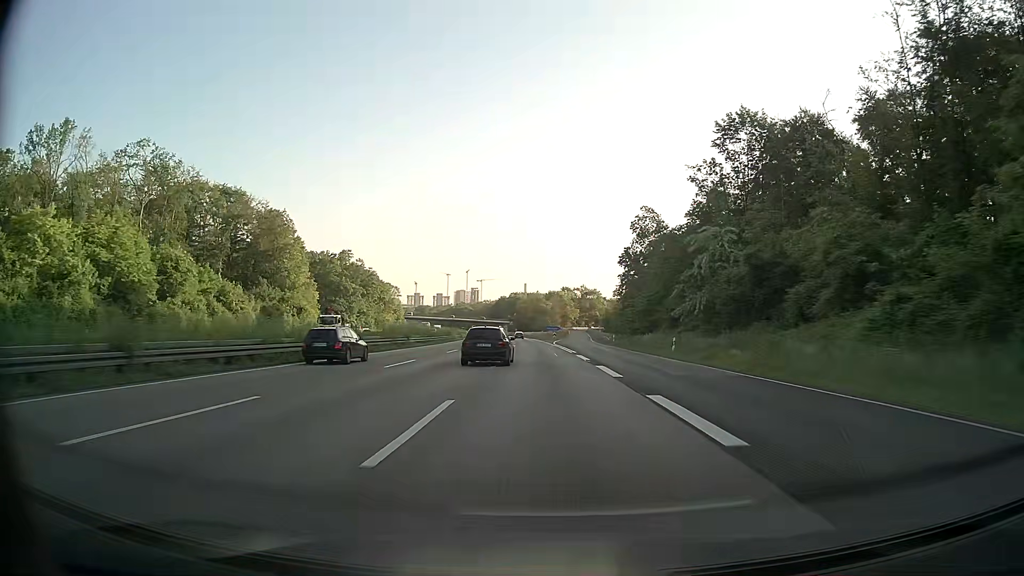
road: motorway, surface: asphalt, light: Day
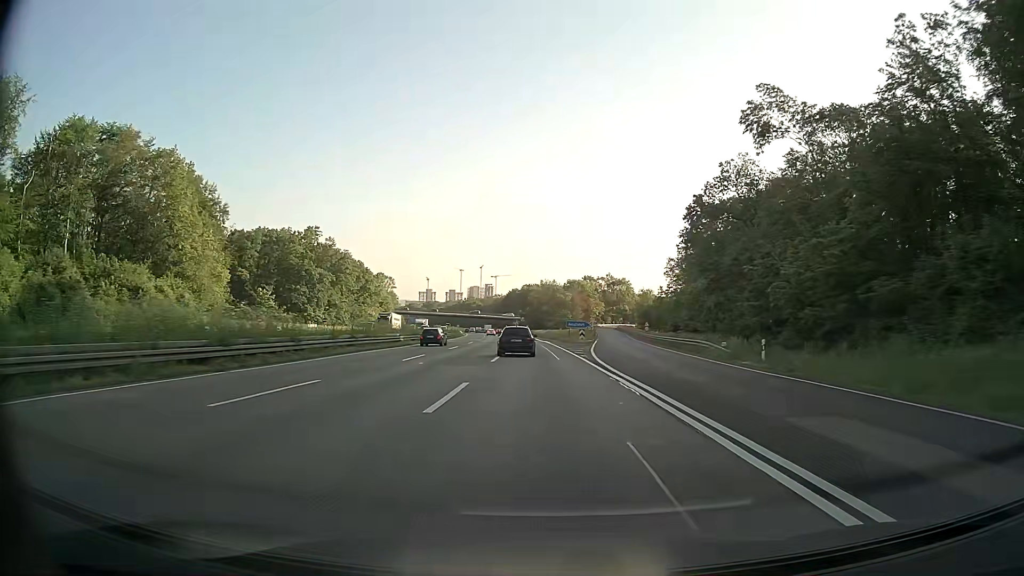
(-0.5, +48.7) m; -1°
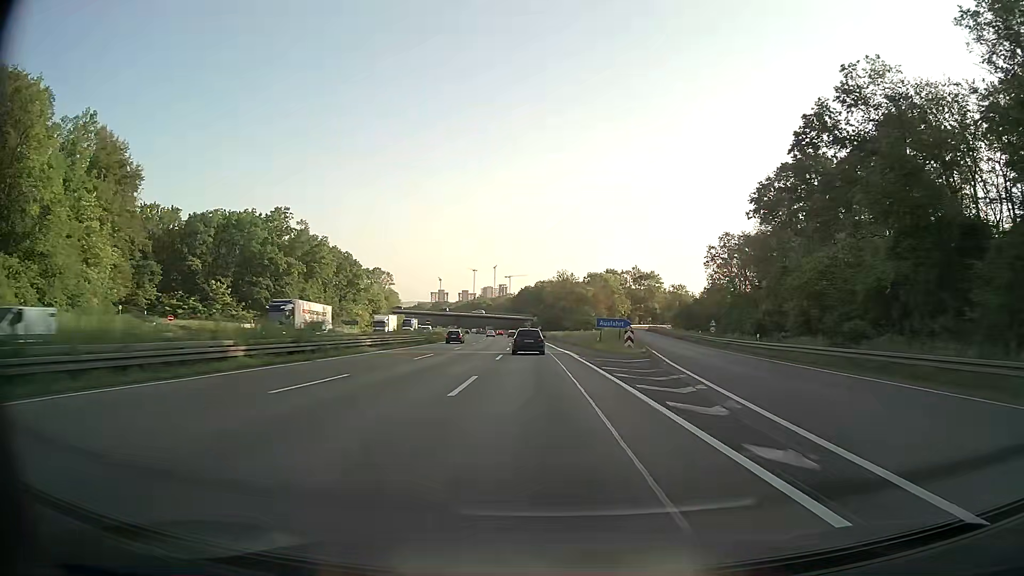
(-0.3, +32.3) m; -1°
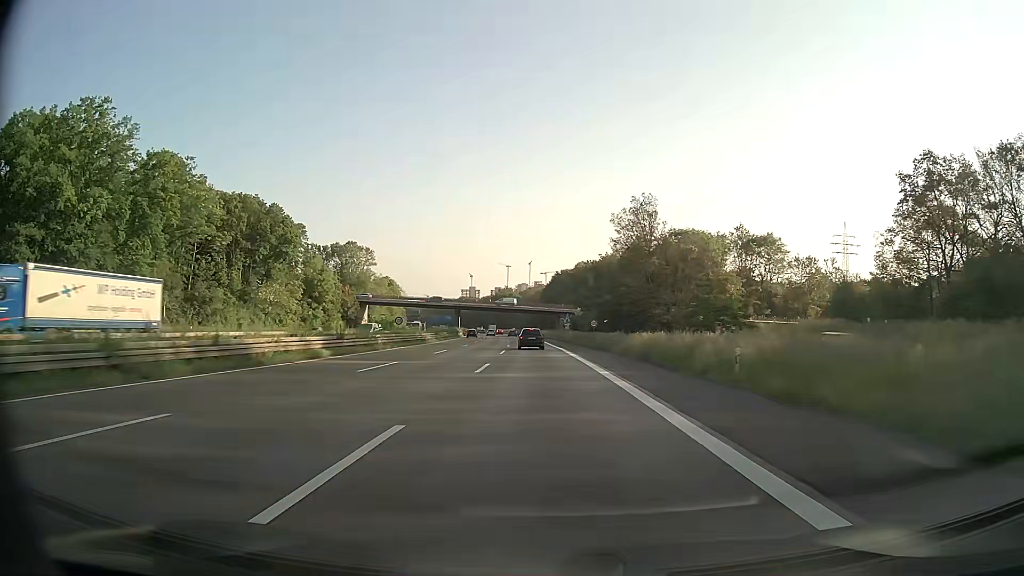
(-2.2, +81.3) m; -3°
(0, +10) (0, +20) (0, +30) (-1, +40) (-1, +50) (-1, +60) (-2, +70) (-2, +80) (-3, +90) (-4, +100) m
